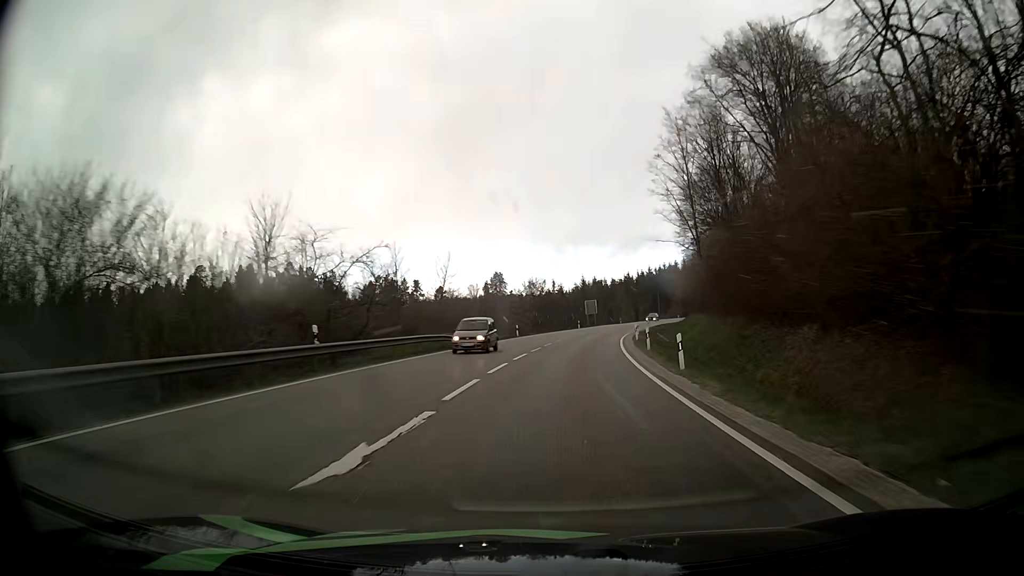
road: primary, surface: asphalt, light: Day
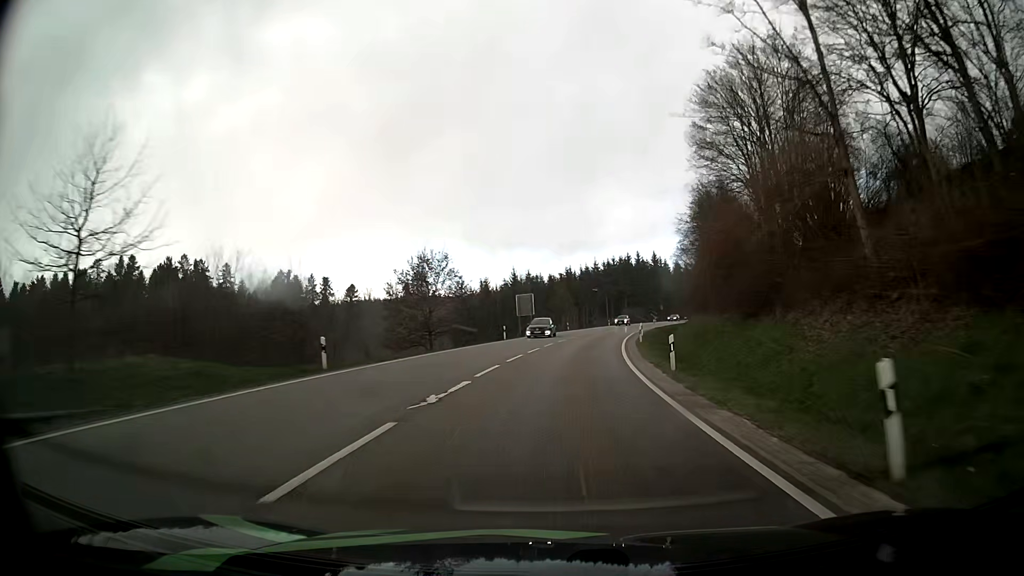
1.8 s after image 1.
(+1.9, +36.9) m; +6°
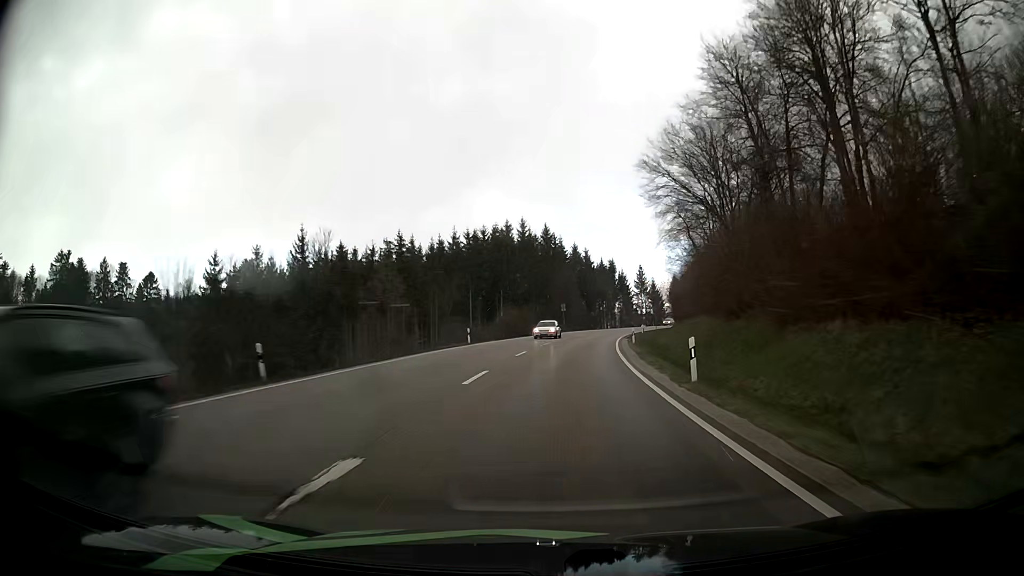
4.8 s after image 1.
(+5.7, +62.3) m; +11°
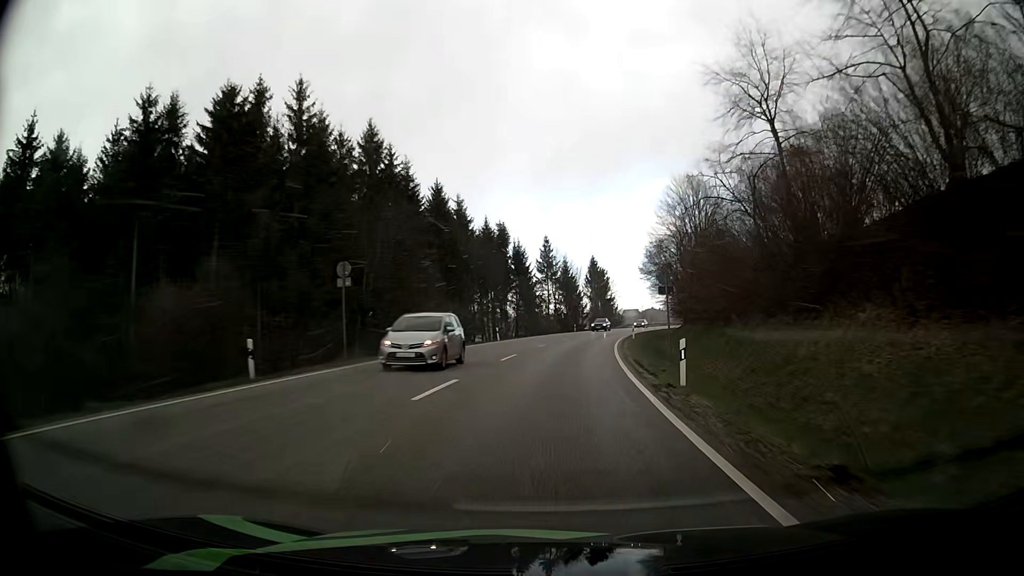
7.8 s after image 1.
(+5.5, +63.0) m; +10°
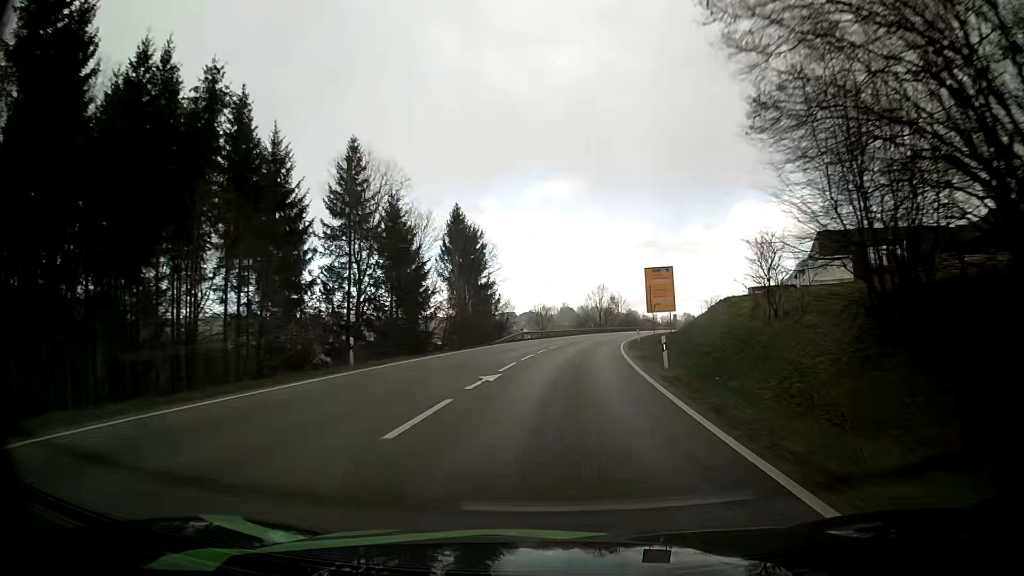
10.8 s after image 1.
(+5.5, +63.3) m; +11°
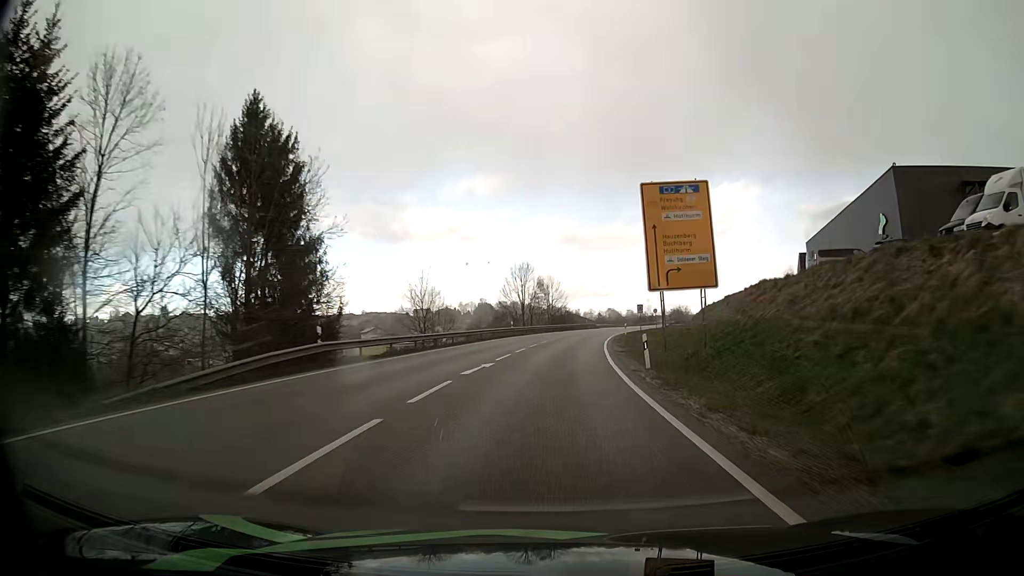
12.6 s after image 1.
(+2.3, +37.9) m; +7°
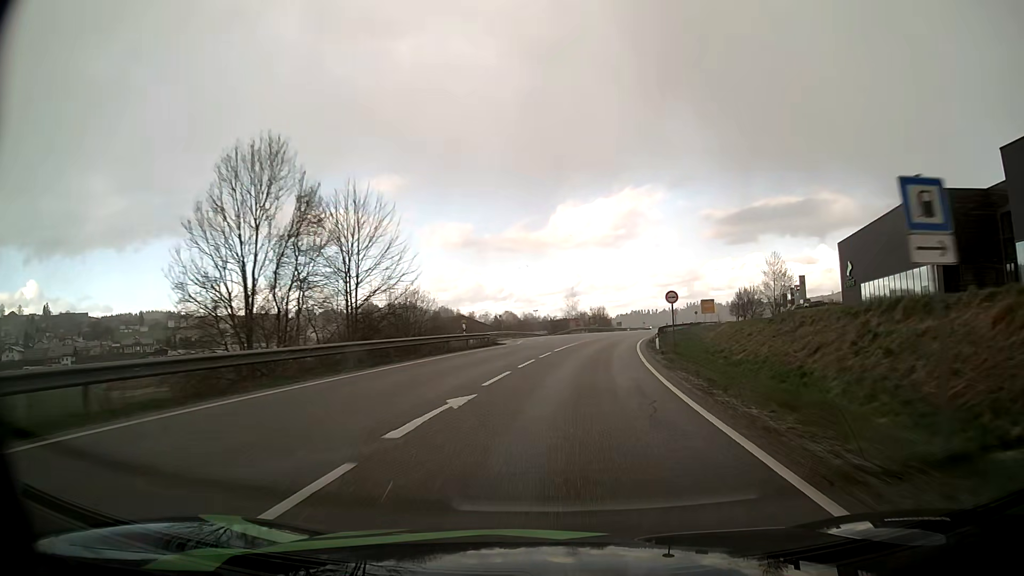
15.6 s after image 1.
(+4.3, +63.3) m; +9°
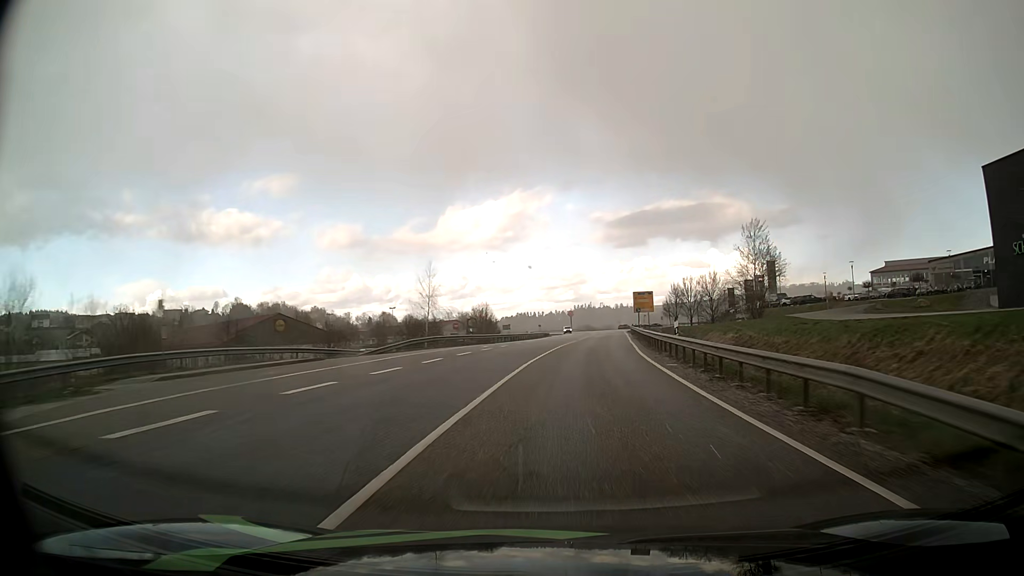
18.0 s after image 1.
(+4.4, +50.9) m; +10°
(0, +10) (+1, +20) (+1, +30) (+2, +40) (+3, +50) (+5, +60) (+6, +70) (+7, +80) (+8, +90) (+9, +100) m
